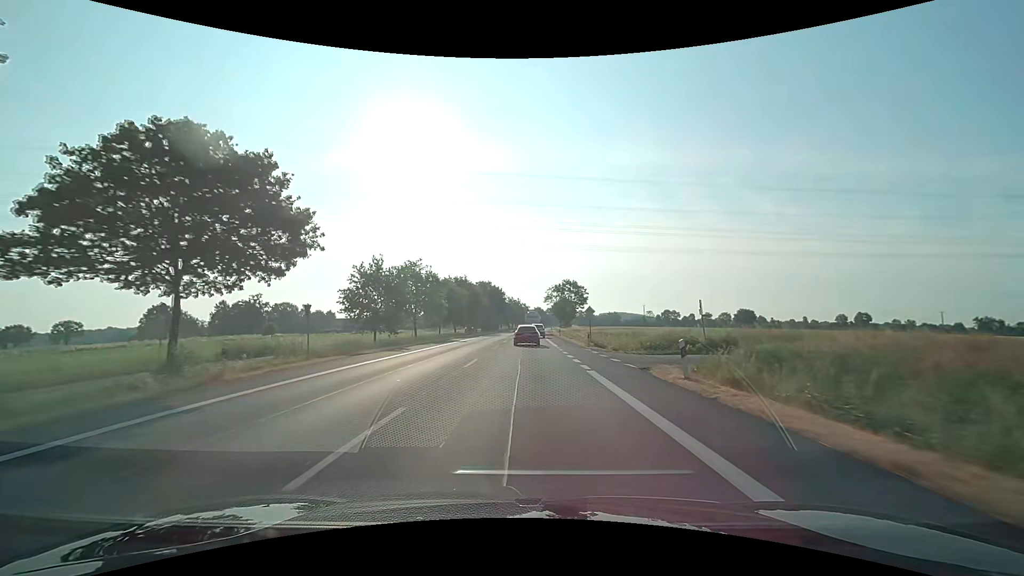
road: primary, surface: asphalt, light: Day
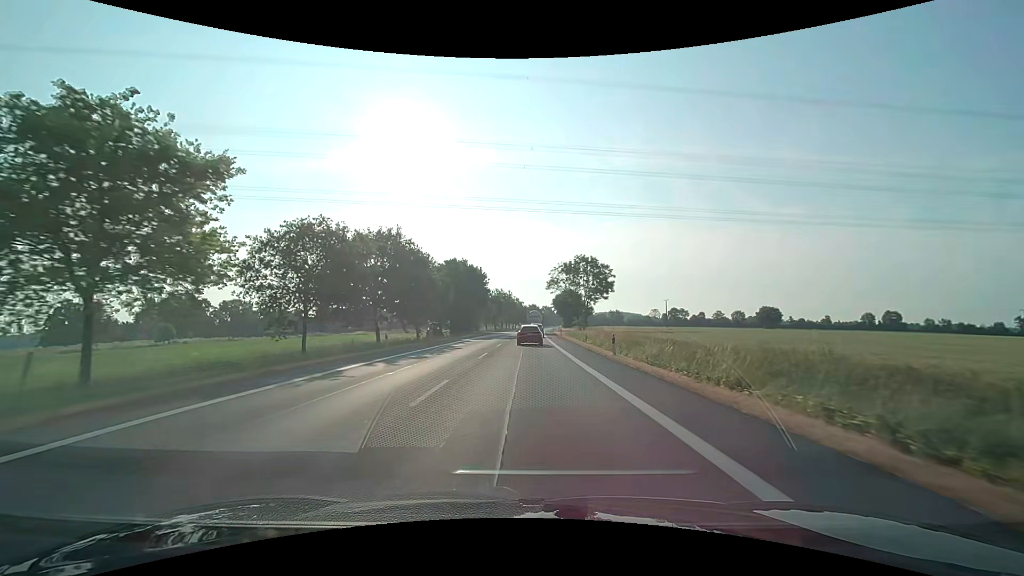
(+0.3, +43.9) m; +1°
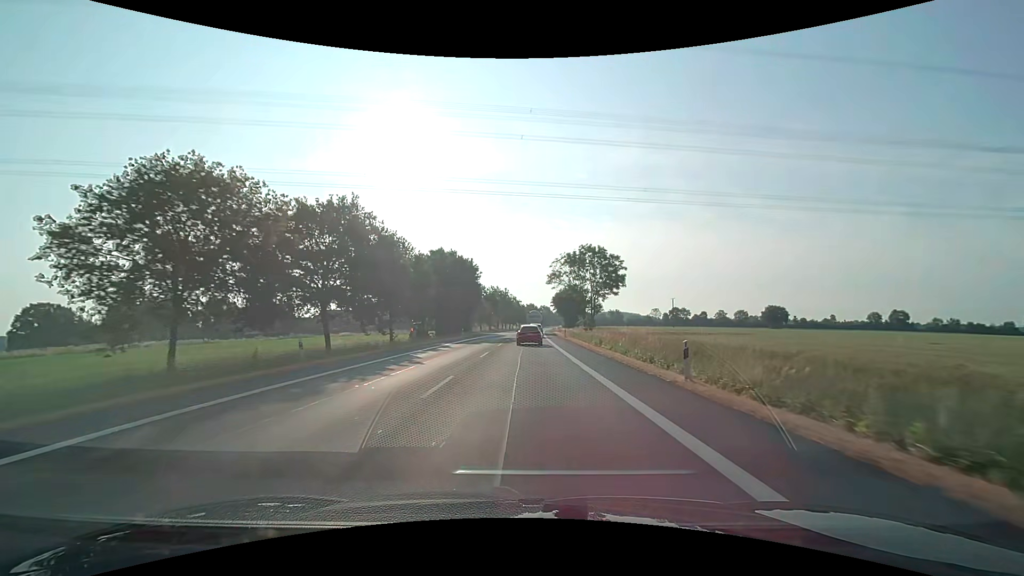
(0.0, +11.0) m; 0°
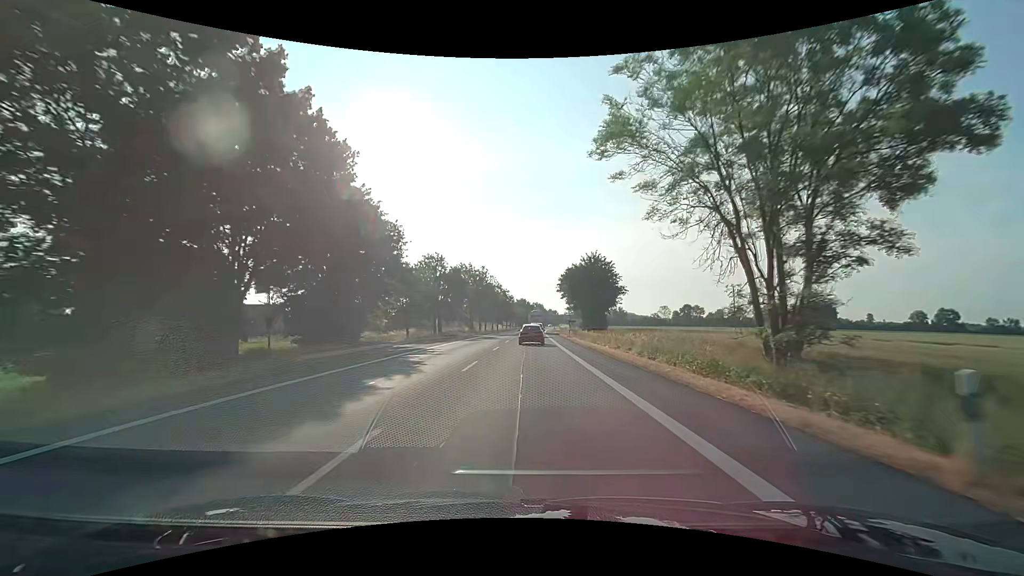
(+0.5, +54.9) m; +1°
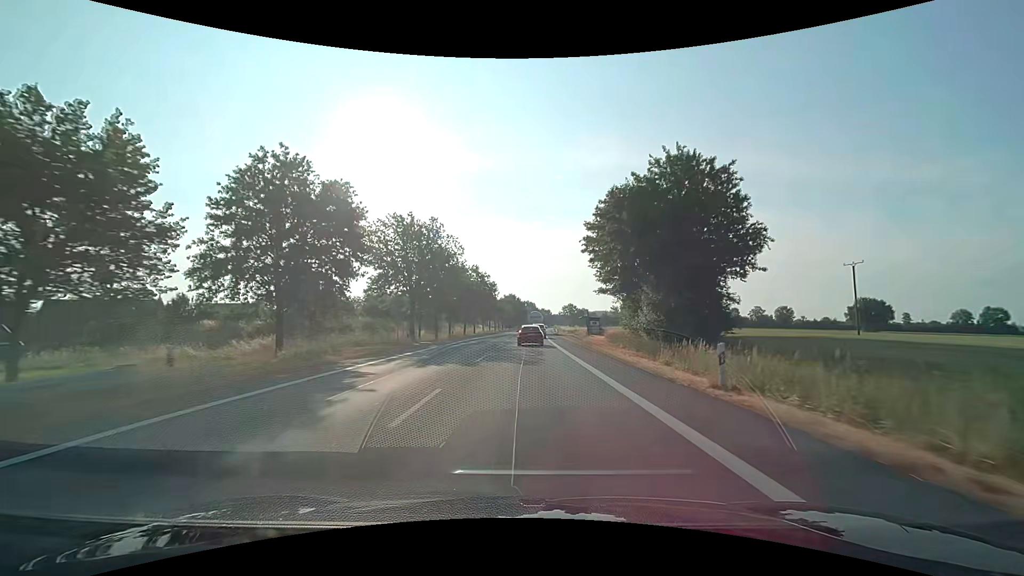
(+0.4, +43.9) m; +1°
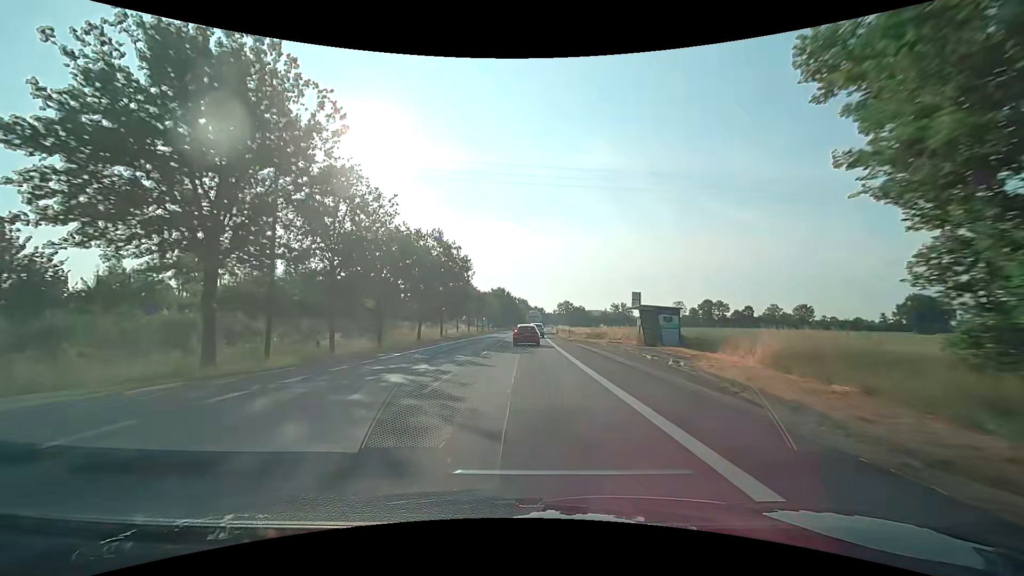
(+0.2, +32.8) m; +1°
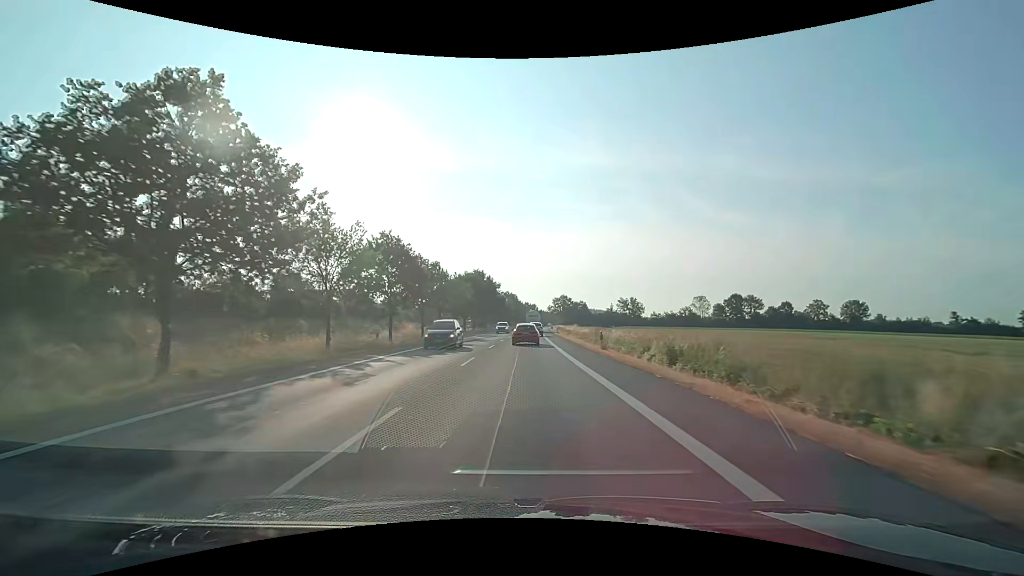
(+0.6, +53.9) m; +1°
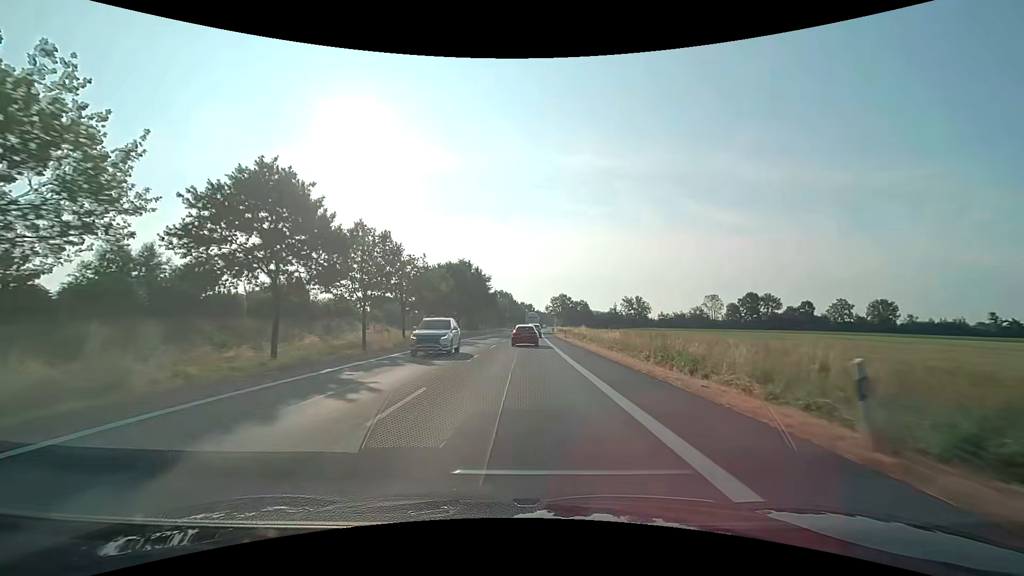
(+0.1, +21.4) m; 0°
(0, +10) (0, +20) (0, +30) (0, +40) (0, +50) (+1, +60) (+1, +70) (+1, +80) (+2, +90) (+2, +100) m
